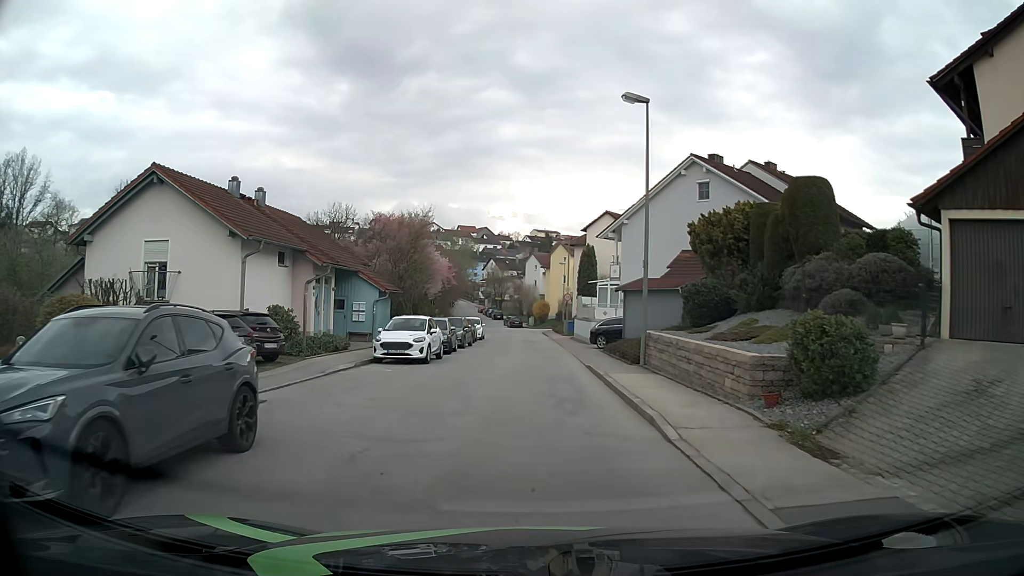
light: Day
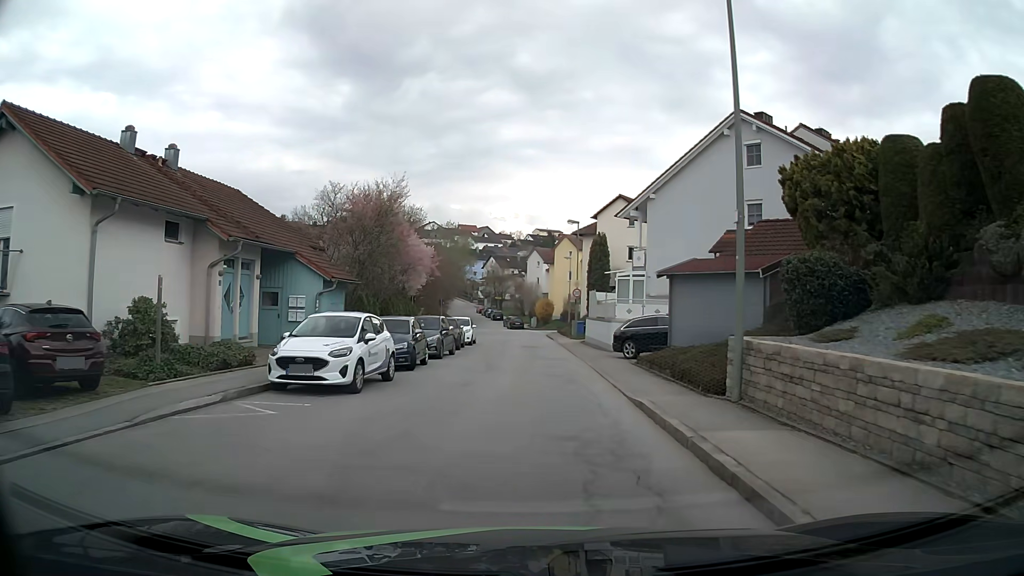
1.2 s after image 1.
(-0.1, +8.7) m; -1°
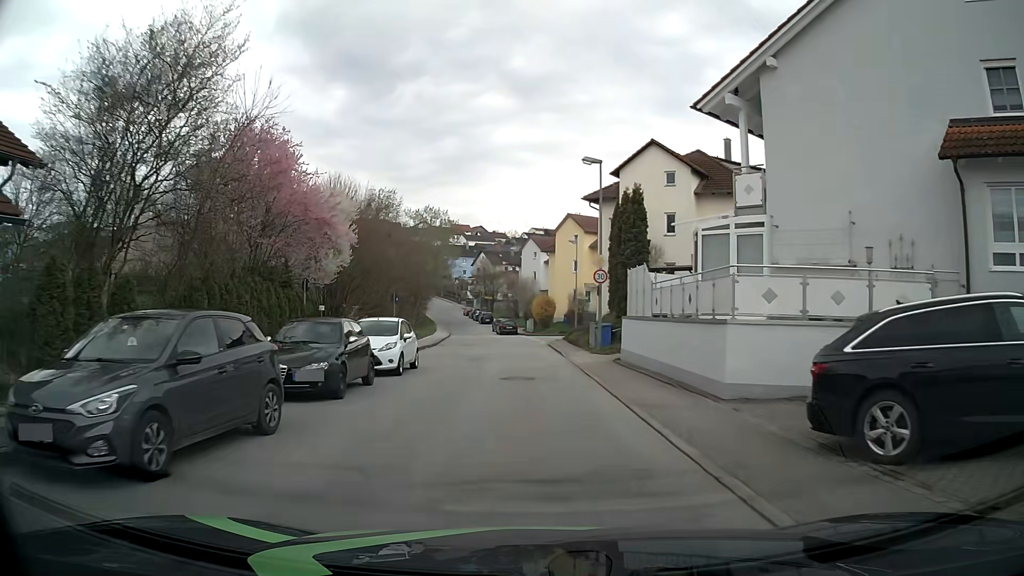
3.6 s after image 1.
(+0.1, +18.0) m; 0°
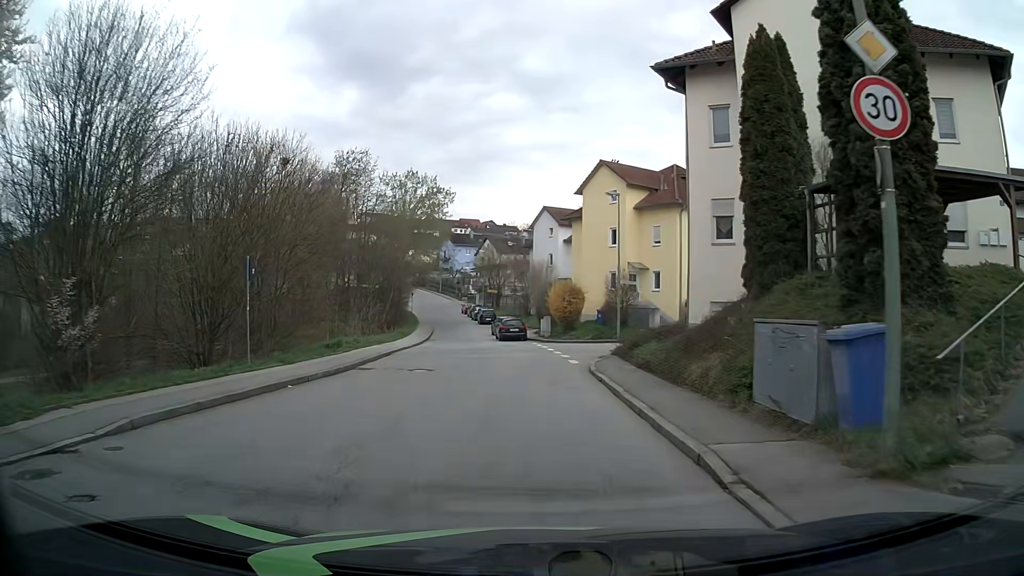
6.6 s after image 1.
(-0.3, +21.8) m; -1°
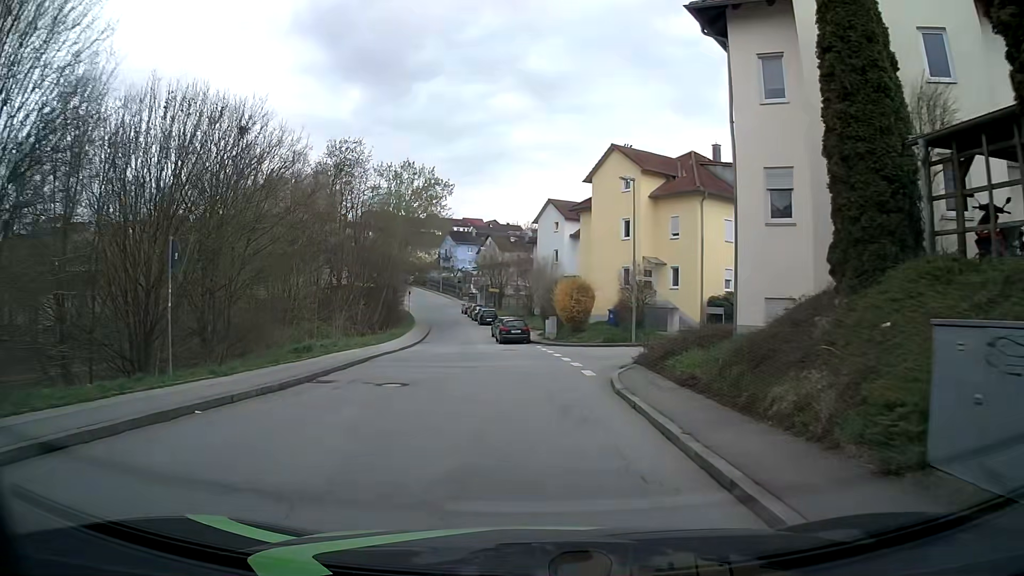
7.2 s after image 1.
(0.0, +4.3) m; 0°
